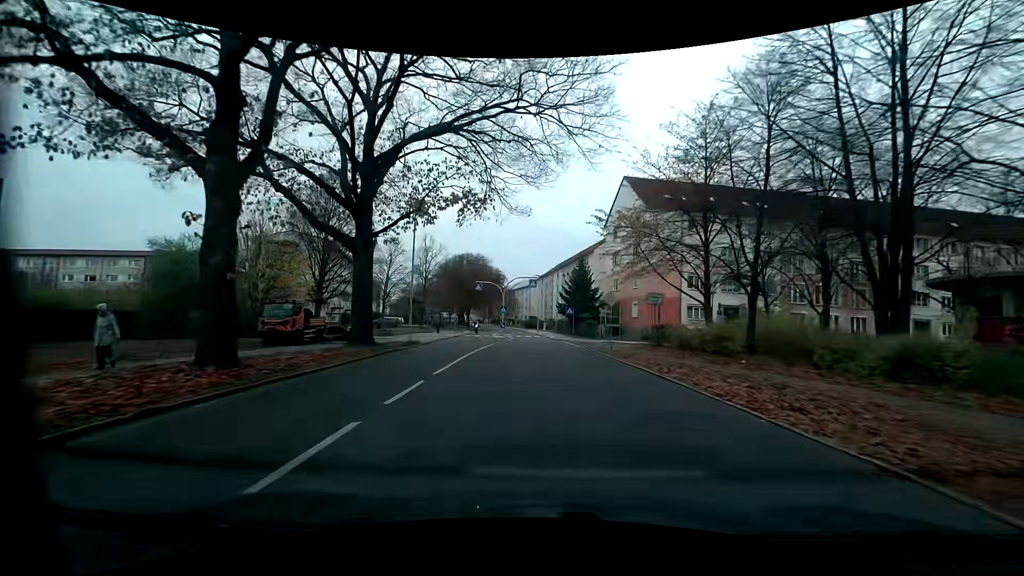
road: tertiary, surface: asphalt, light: Day
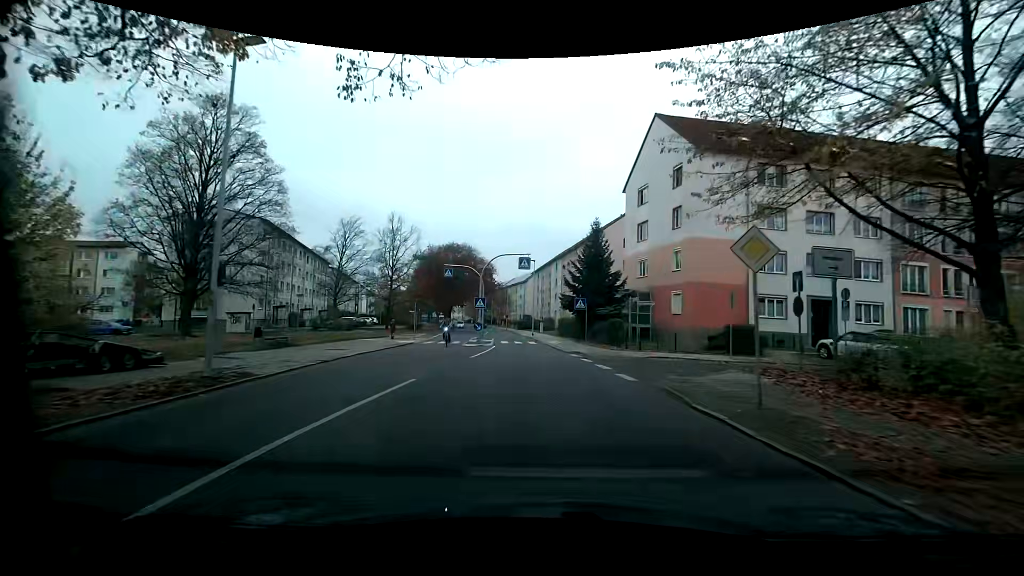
(0.0, +17.1) m; 0°
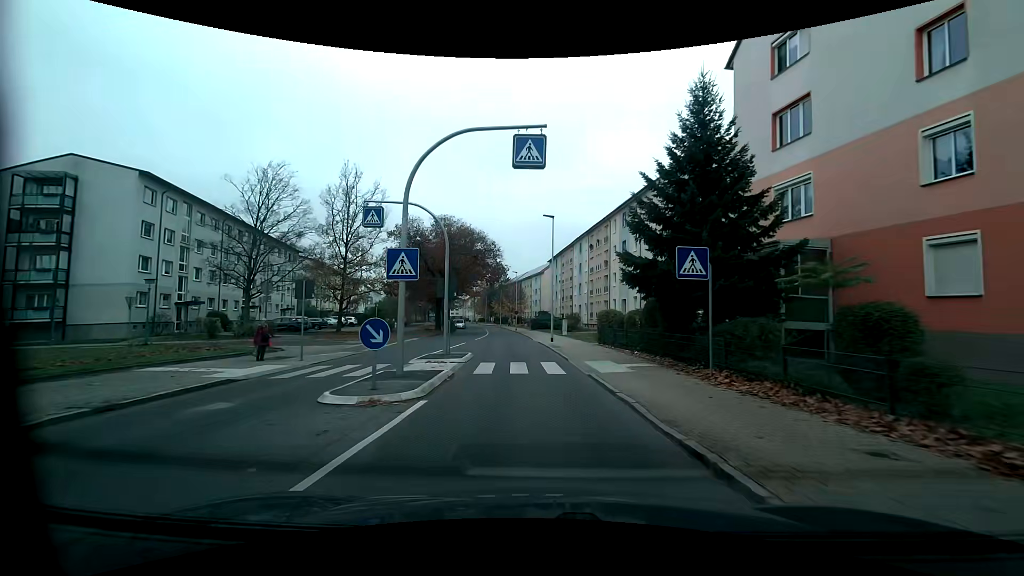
(0.0, +22.0) m; -1°
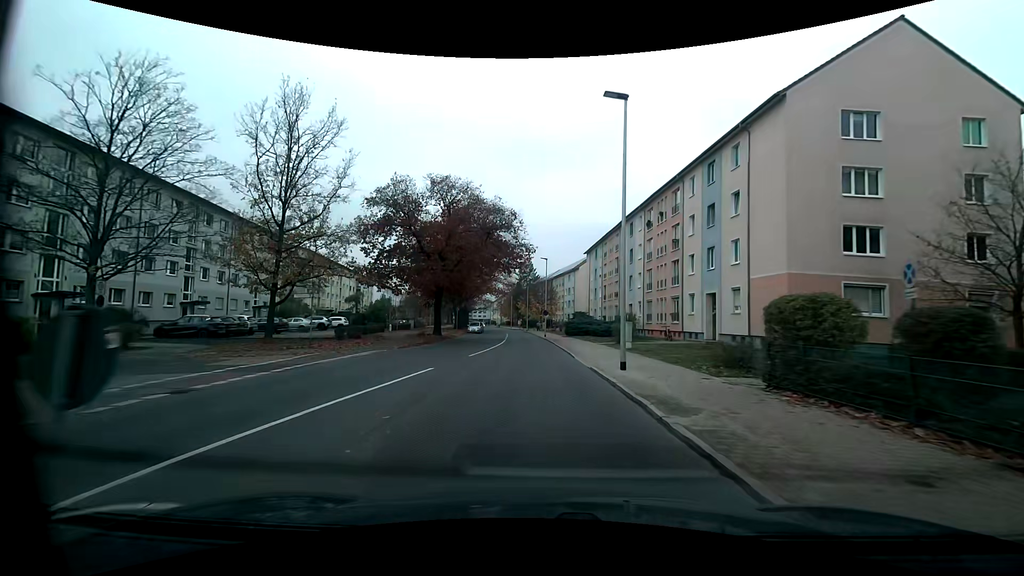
(-0.5, +17.8) m; -3°
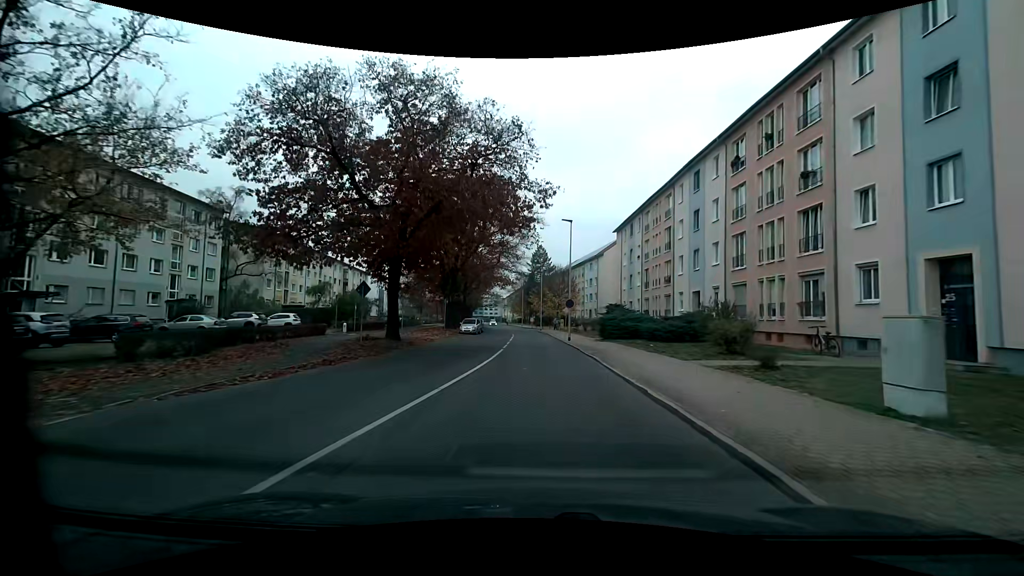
(-0.4, +18.3) m; -2°
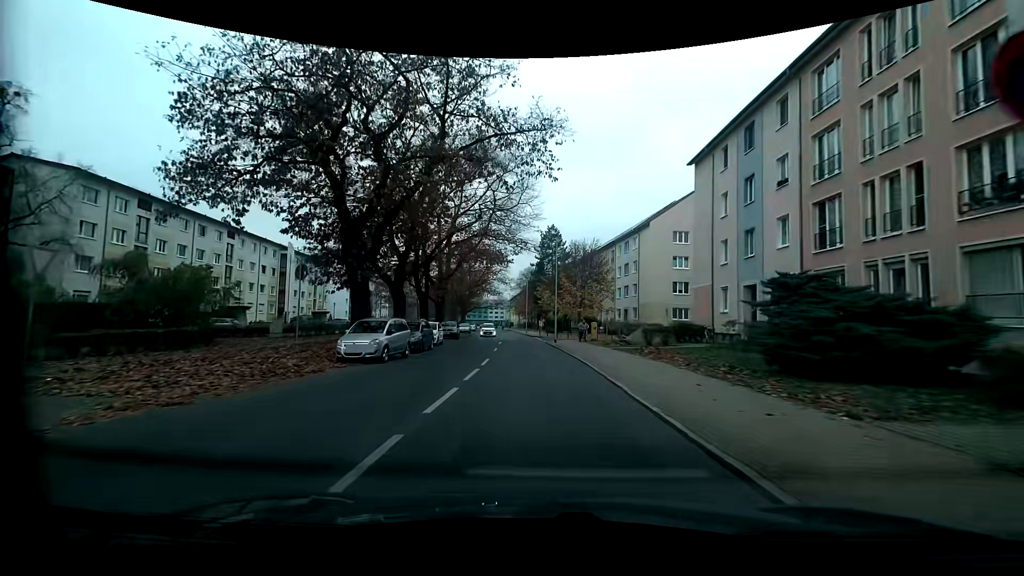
(-0.2, +31.4) m; -1°
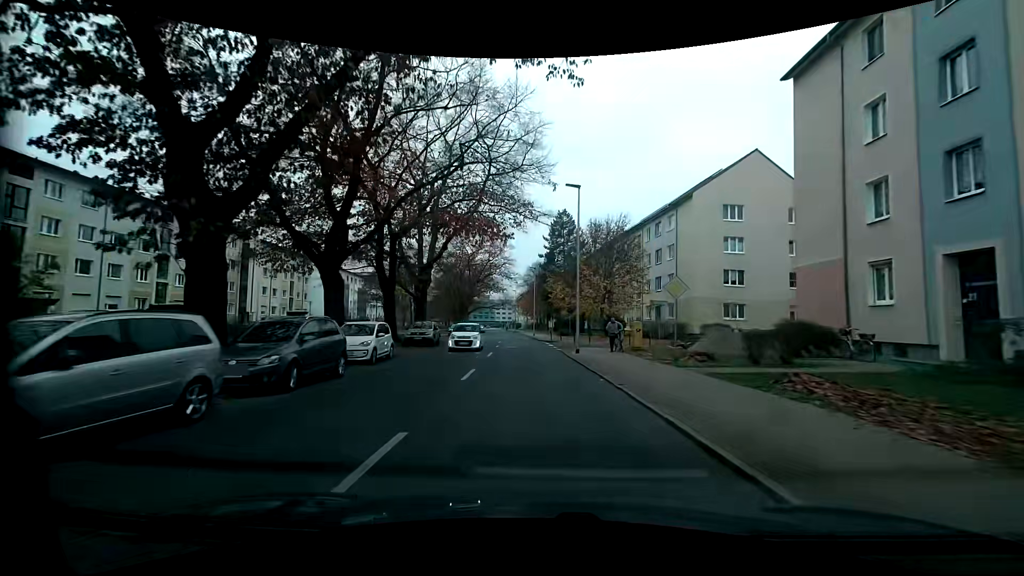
(-0.1, +13.4) m; -1°
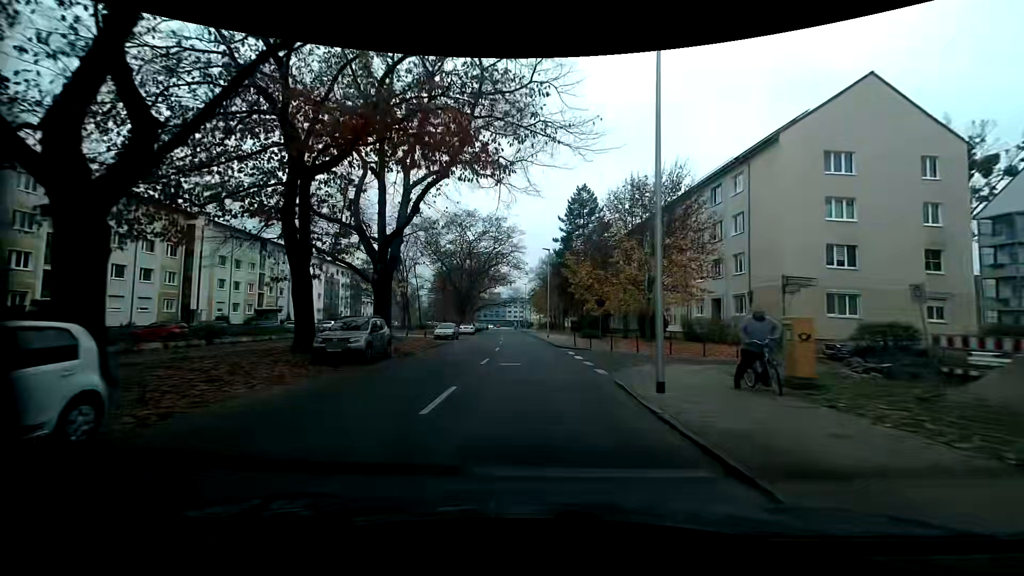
(-0.2, +14.0) m; -1°
(0, +10) (0, +20) (-1, +30) (-1, +40) (-2, +50) (-3, +60) (-4, +70) (-5, +80) (-5, +90) (-6, +100) m
